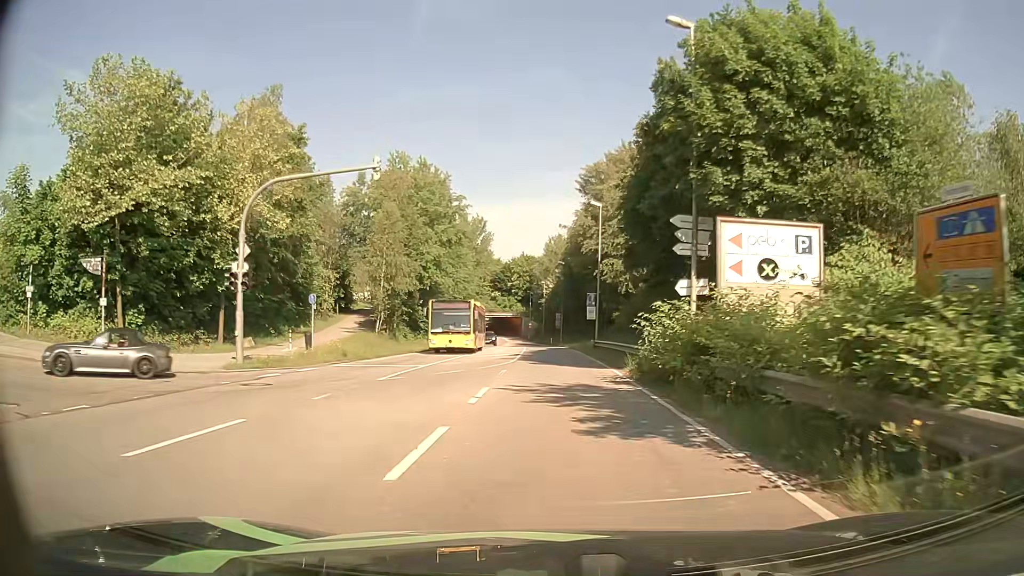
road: secondary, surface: asphalt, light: Day
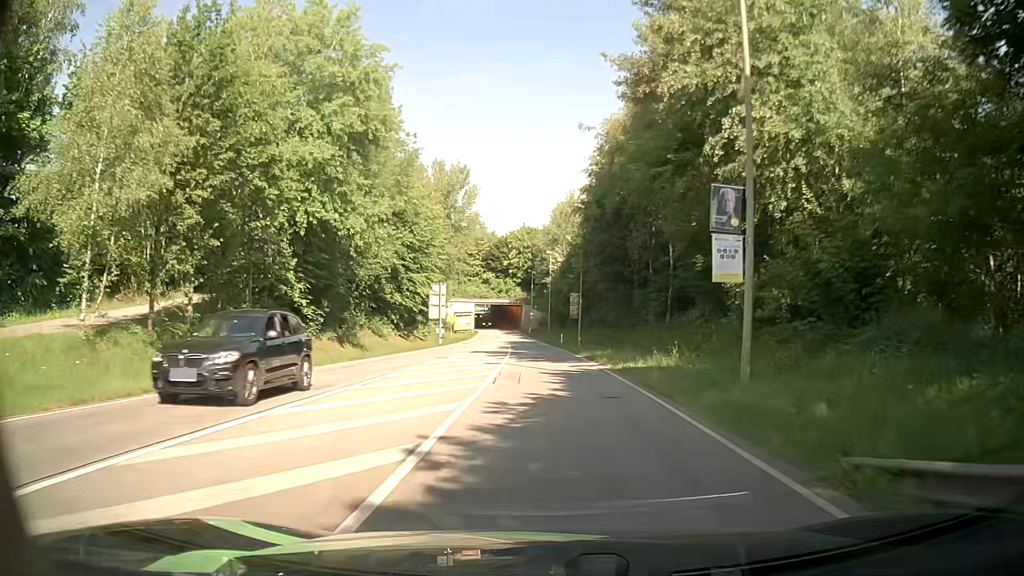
(-0.4, +35.3) m; 0°
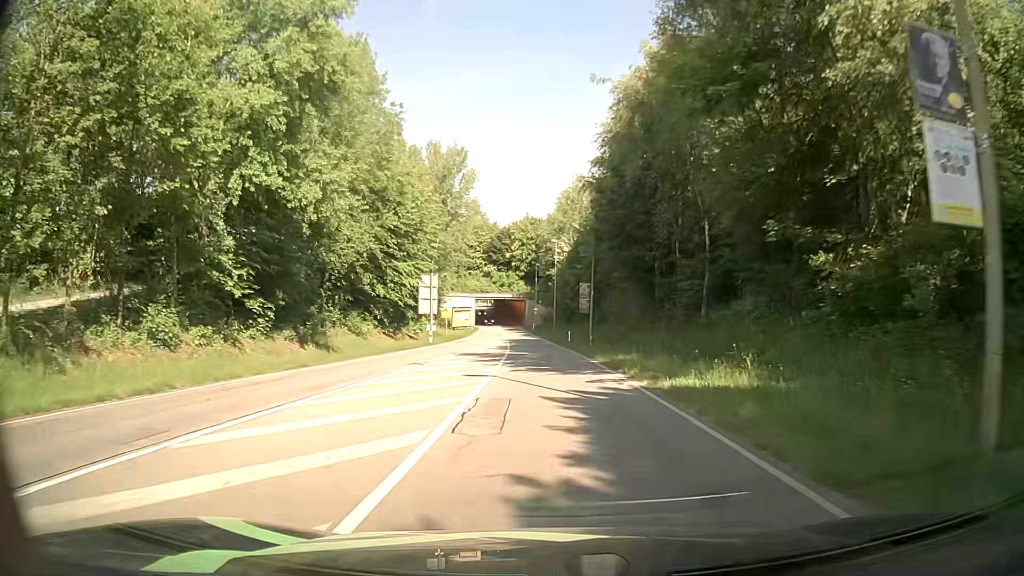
(-0.1, +7.5) m; -1°
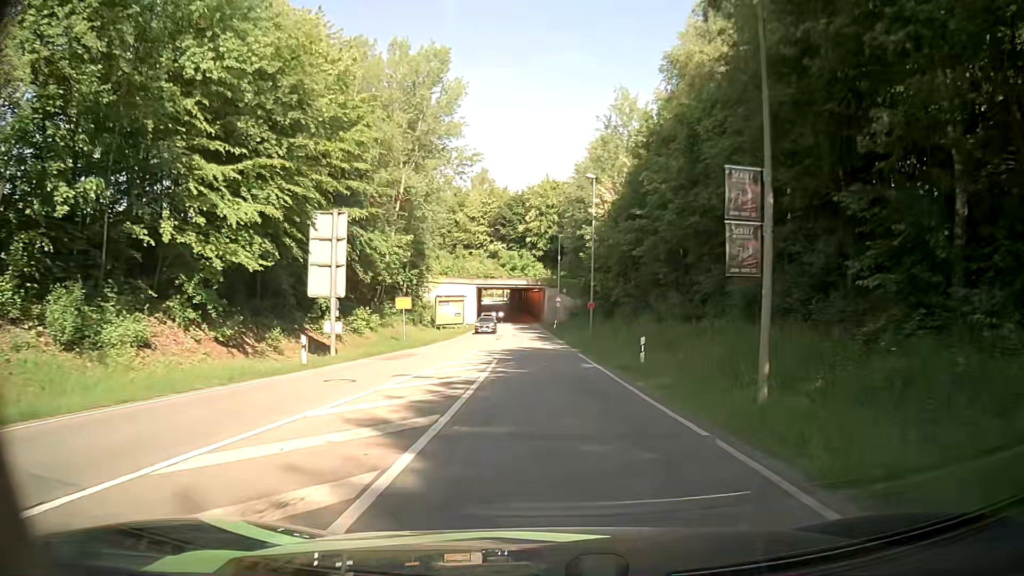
(-0.4, +30.5) m; -1°
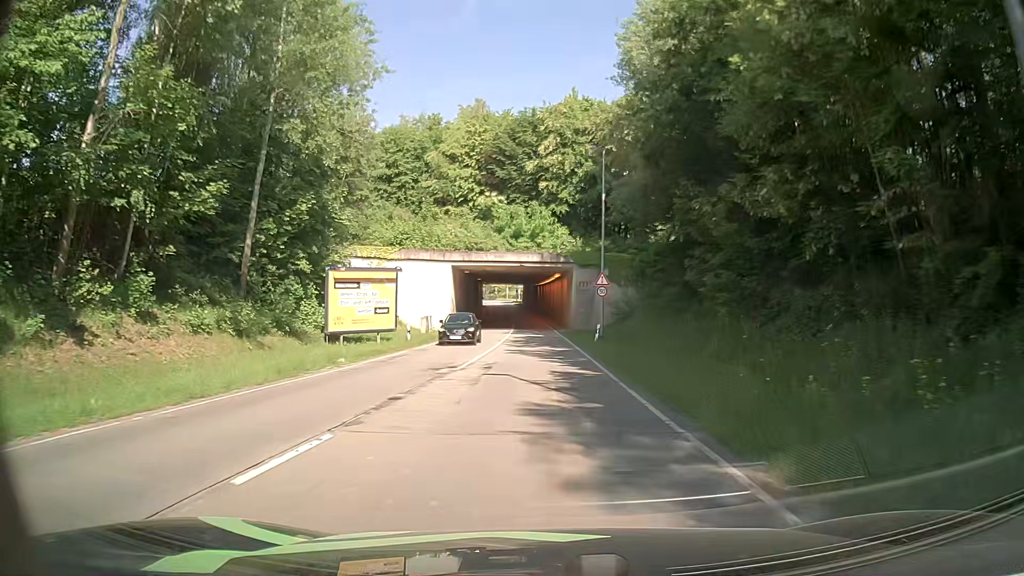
(-0.7, +37.2) m; -2°
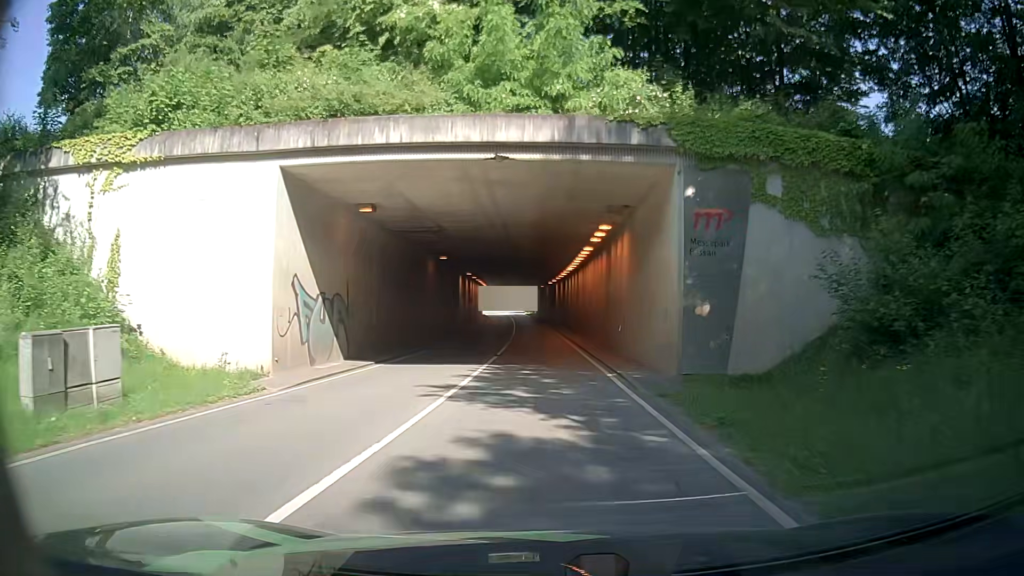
(-0.3, +35.2) m; -2°
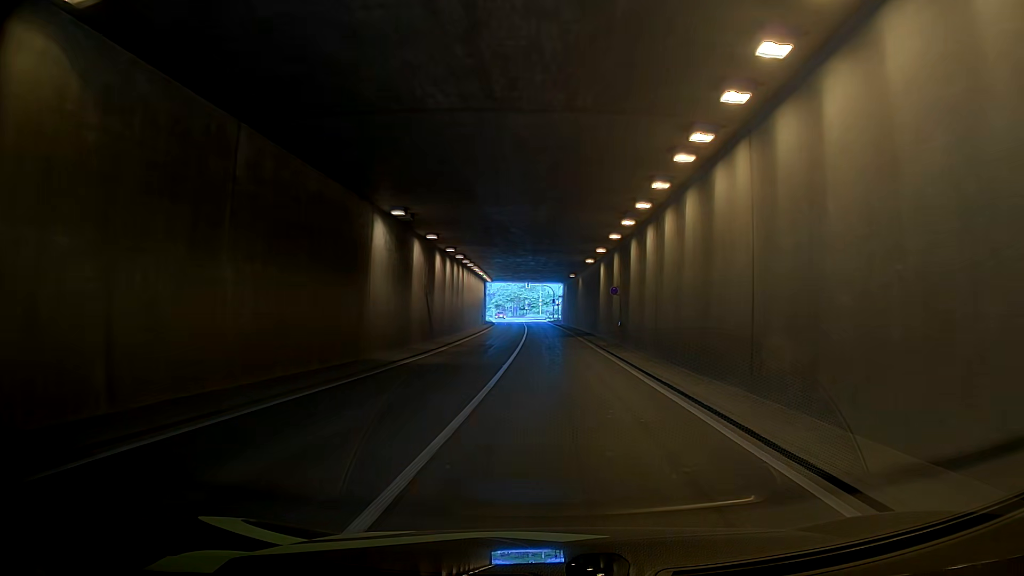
(-0.9, +33.8) m; -6°
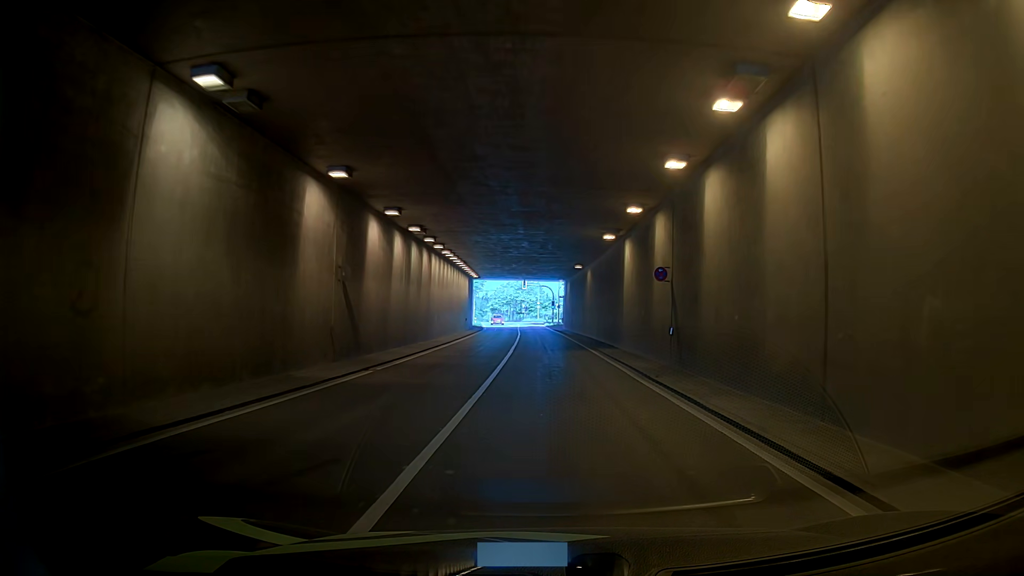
(-0.8, +13.3) m; -5°
